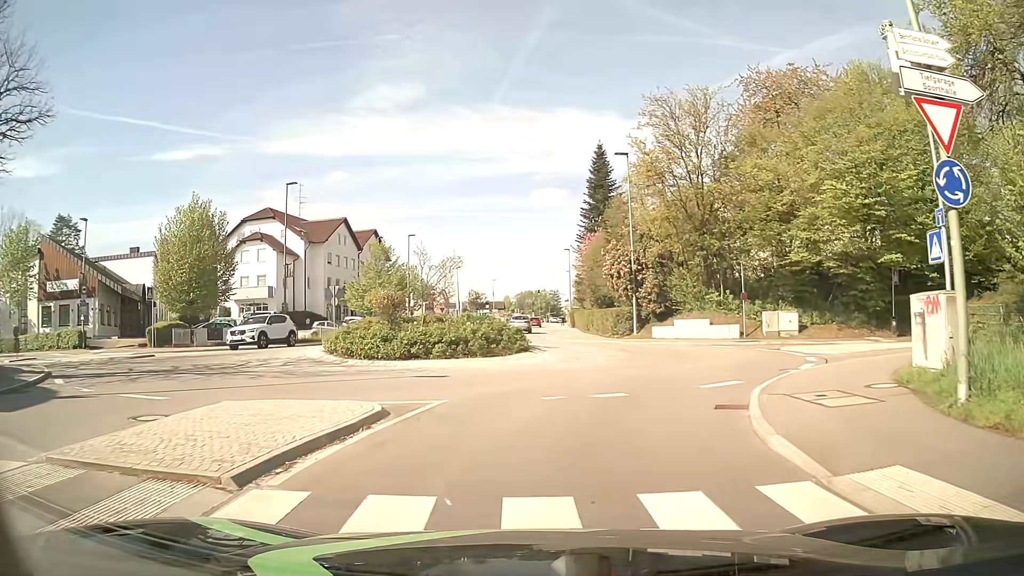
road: tertiary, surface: asphalt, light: Day
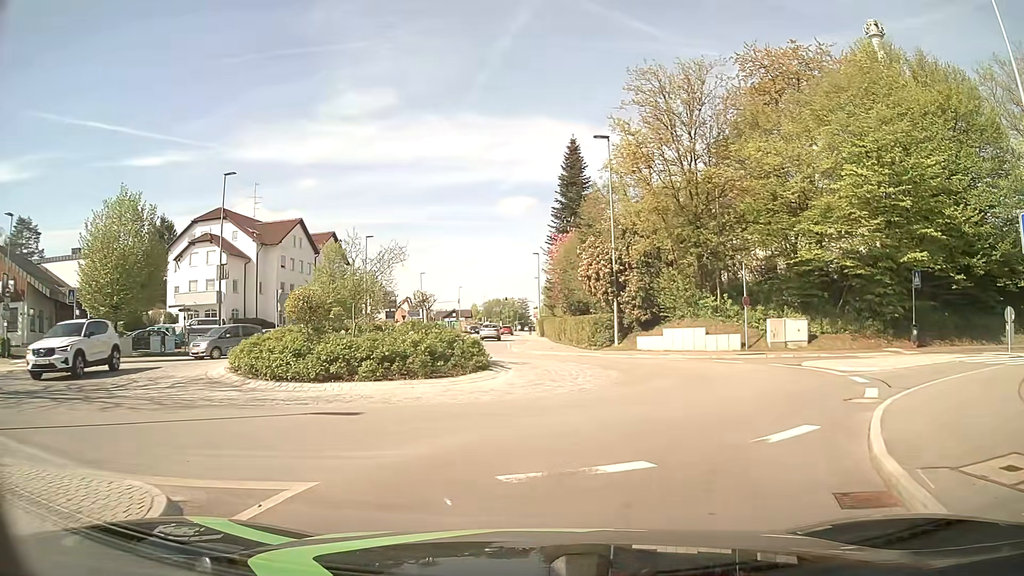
(+0.1, +5.1) m; +2°
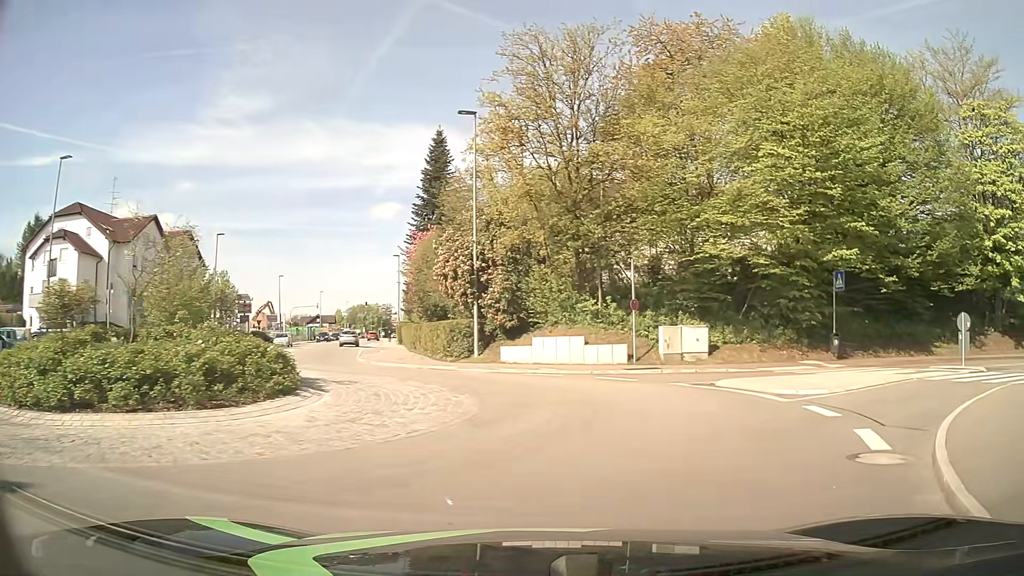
(+0.5, +5.0) m; +12°
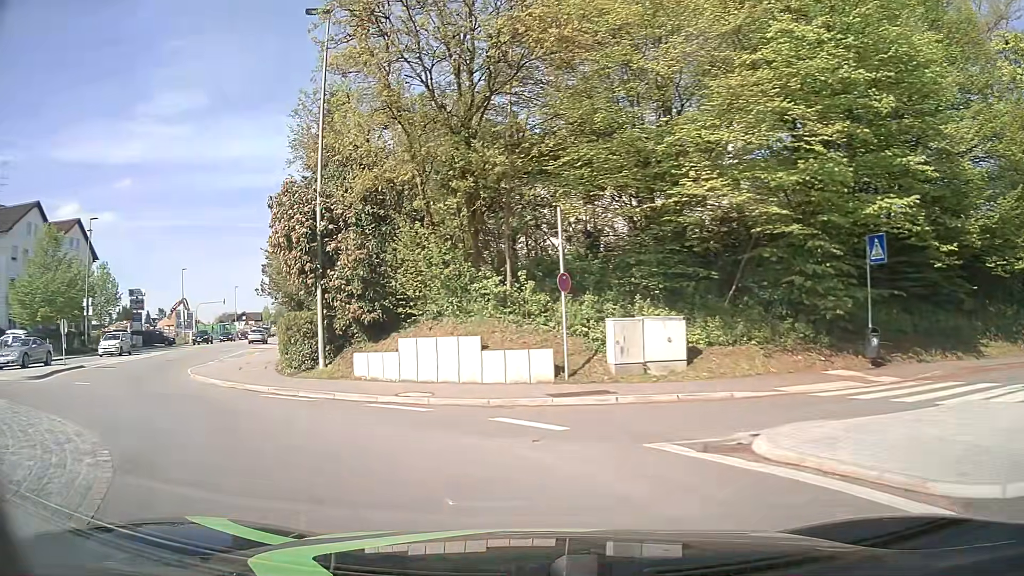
(+1.3, +9.8) m; +6°
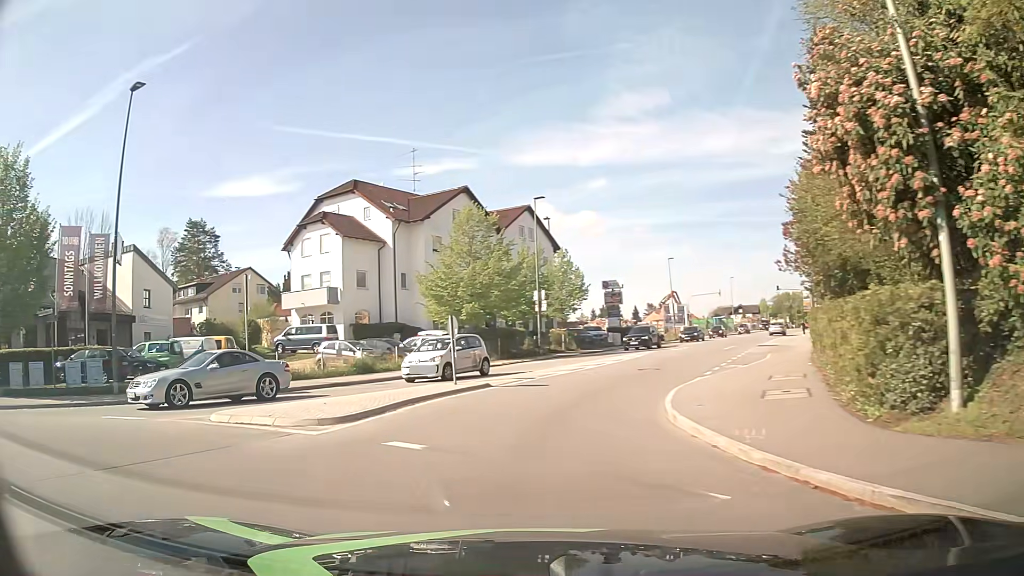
(-3.3, +9.2) m; -43°
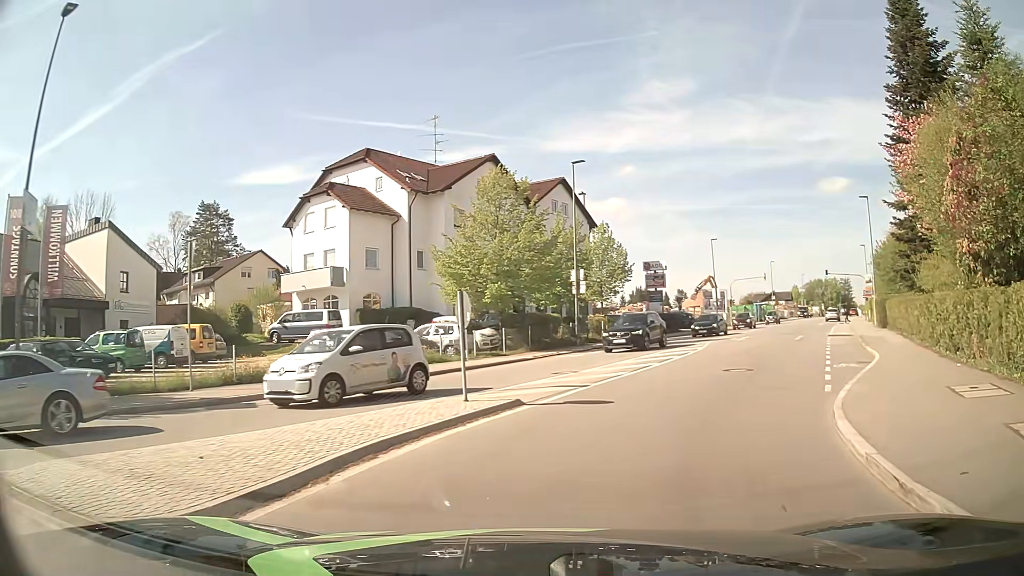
(-0.4, +6.6) m; -3°
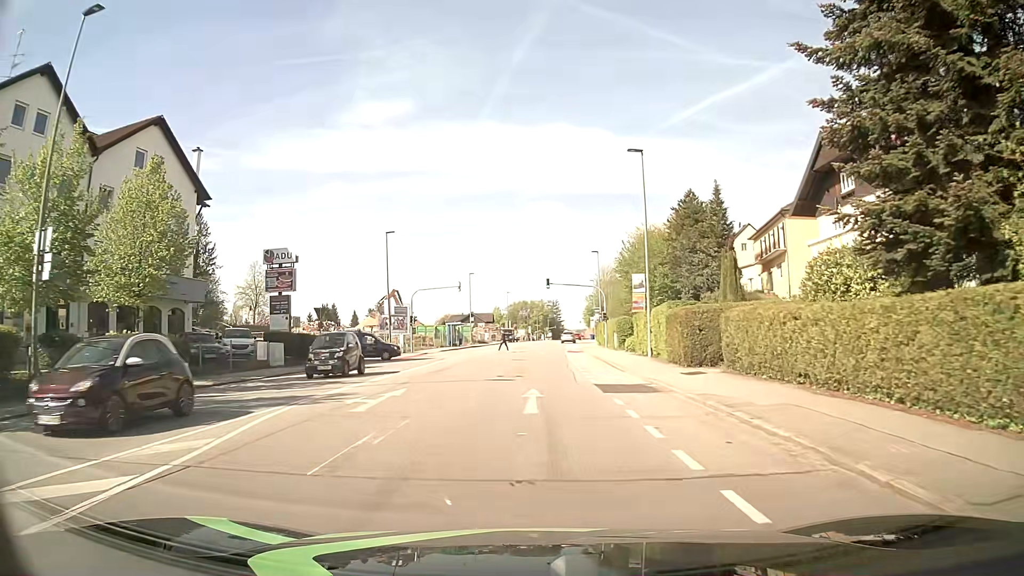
(+7.4, +21.2) m; +26°
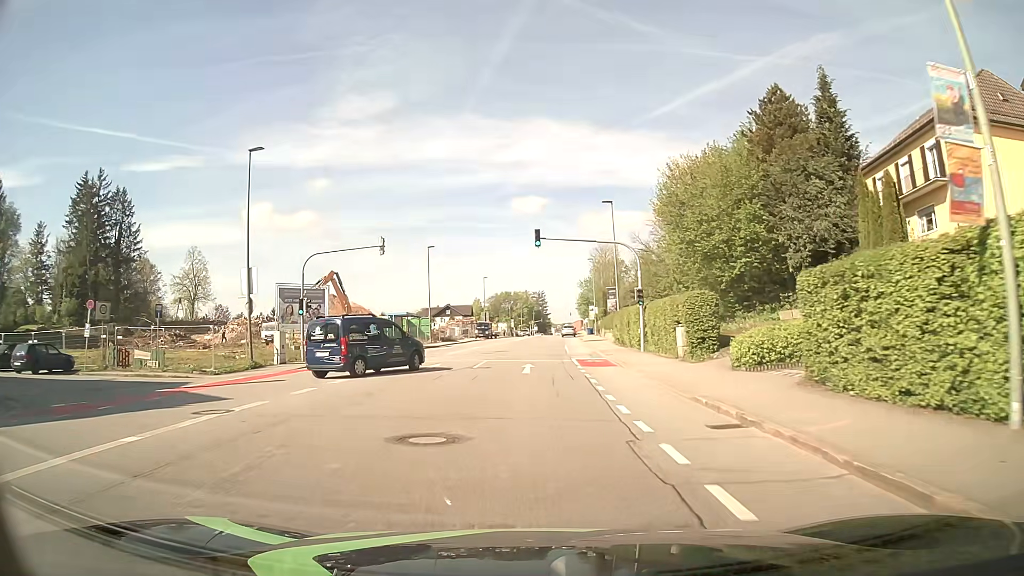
(+0.2, +26.6) m; +1°
(0, +10) (0, +20) (0, +30) (+1, +40) (+1, +50) (+2, +60) (+3, +70) (+3, +80) (+4, +90) (+4, +100) m
